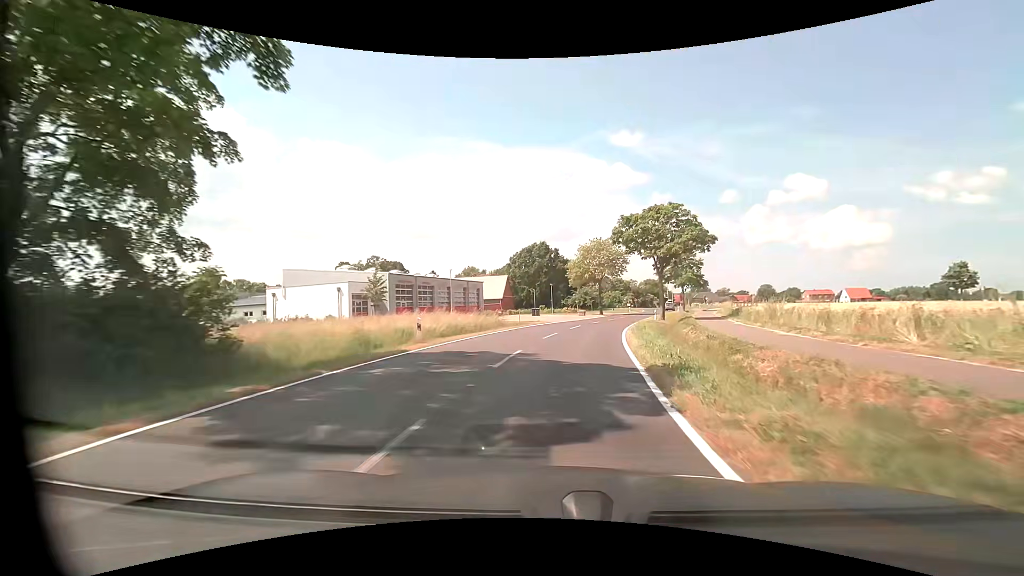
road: tertiary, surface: asphalt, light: Day
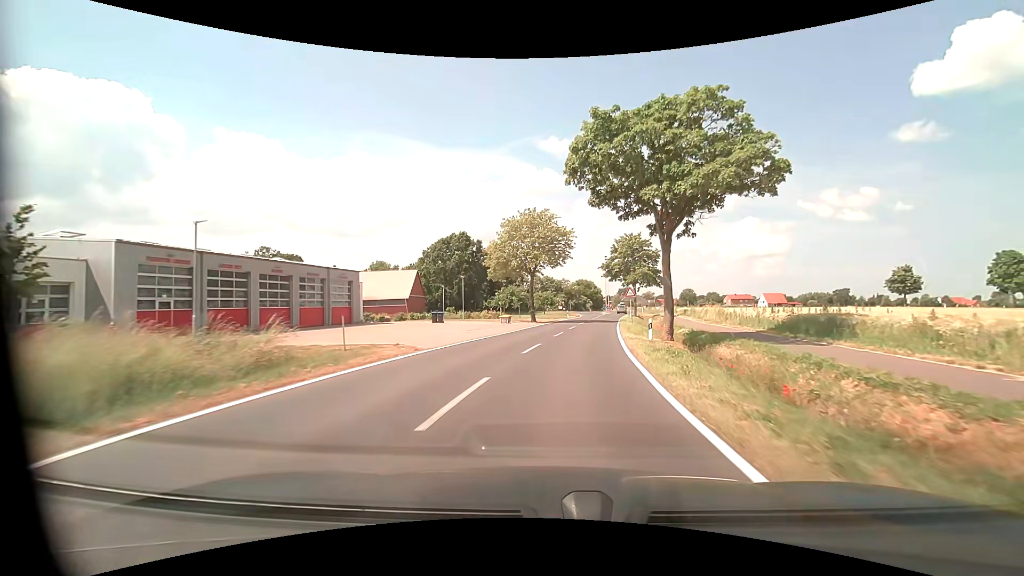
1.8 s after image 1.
(+1.7, +23.2) m; +8°
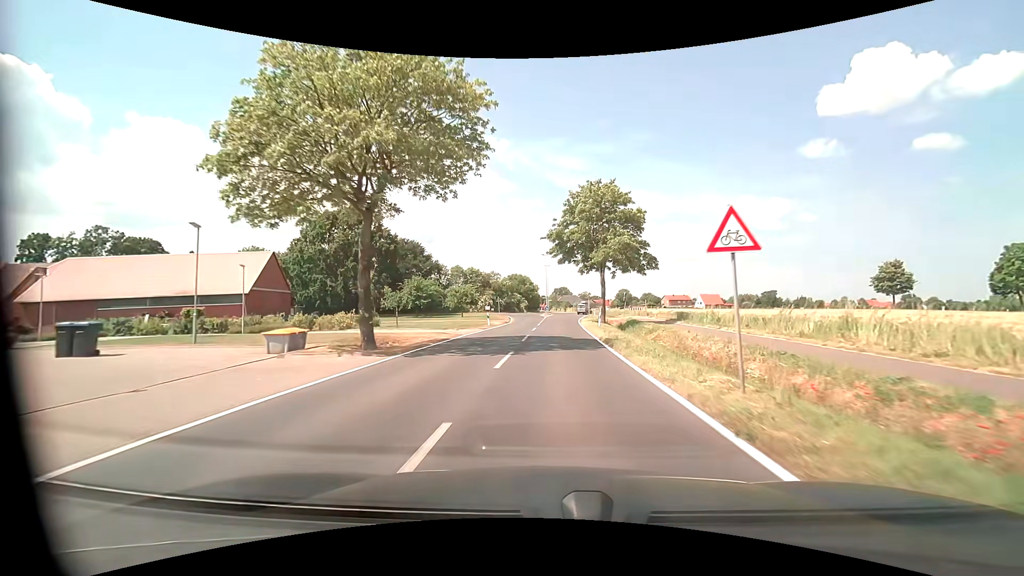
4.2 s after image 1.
(+2.3, +31.0) m; +8°
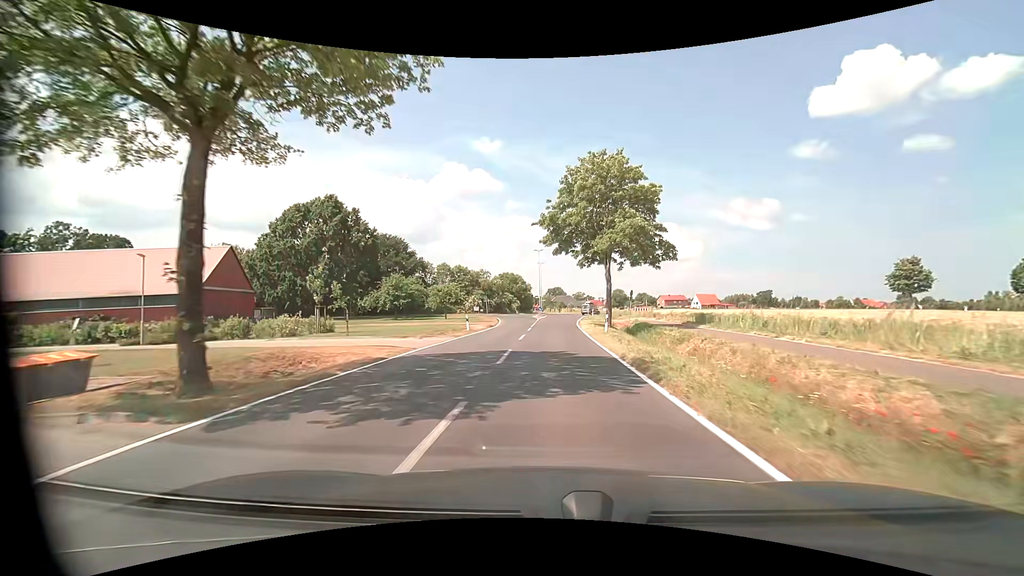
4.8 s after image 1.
(+0.1, +7.8) m; +1°
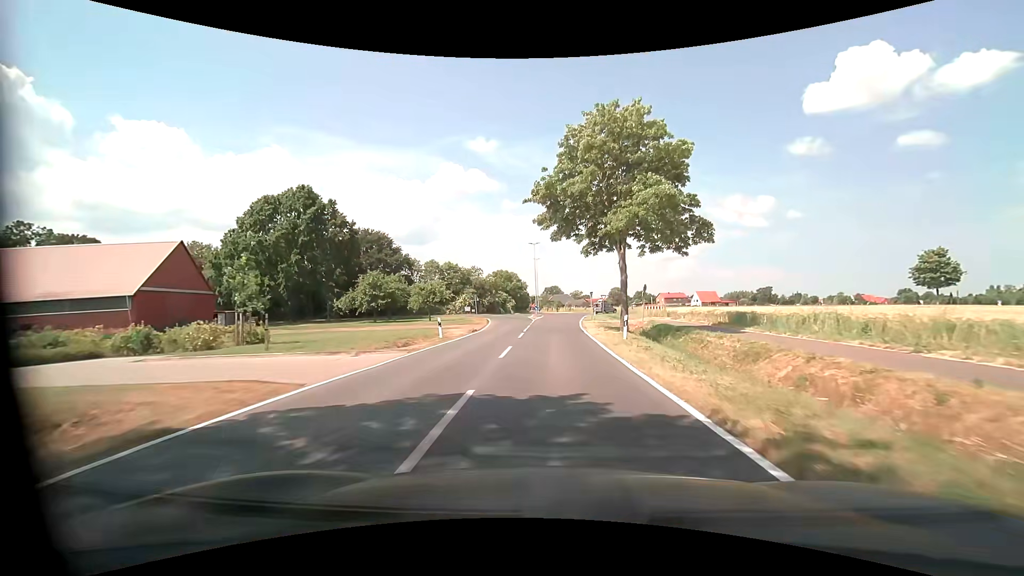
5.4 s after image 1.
(0.0, +7.8) m; 0°
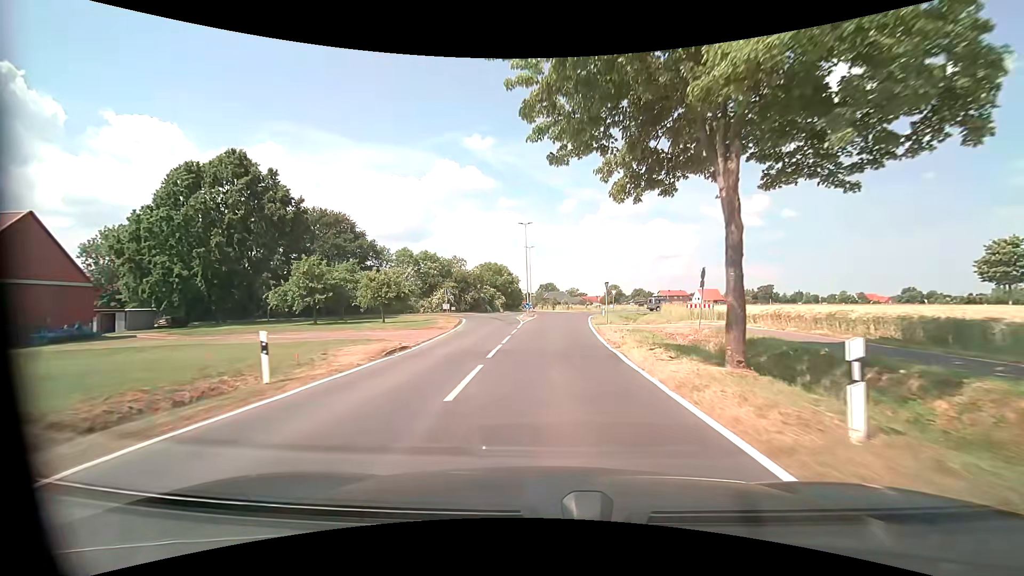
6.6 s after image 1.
(0.0, +15.5) m; 0°
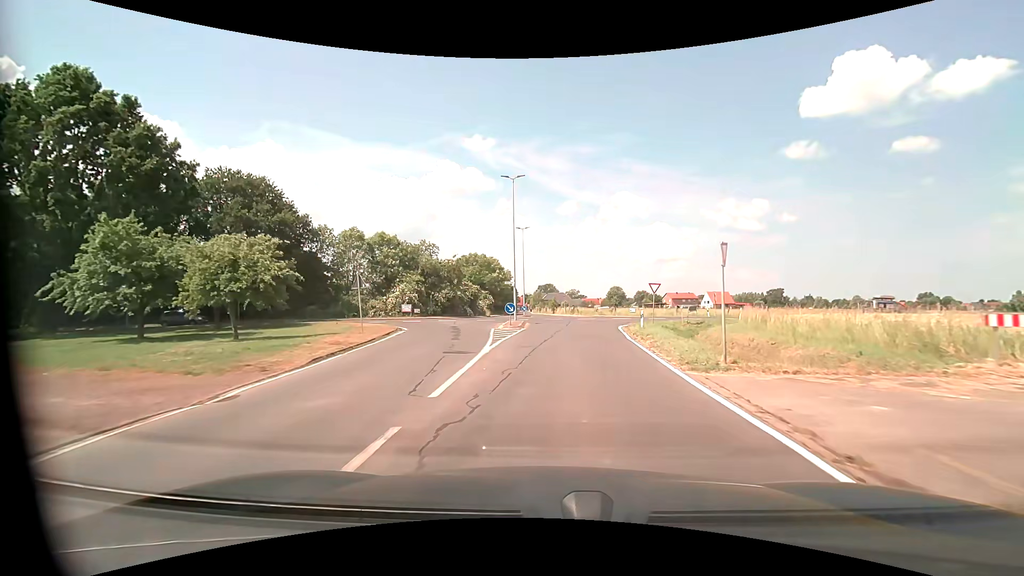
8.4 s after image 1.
(+0.1, +21.1) m; 0°
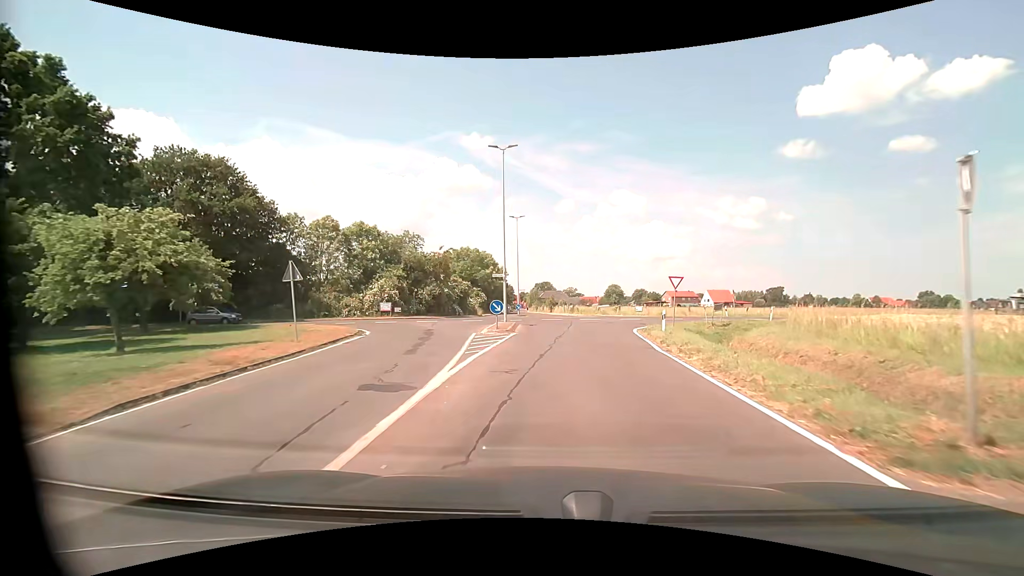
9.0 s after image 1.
(0.0, +6.2) m; +1°
